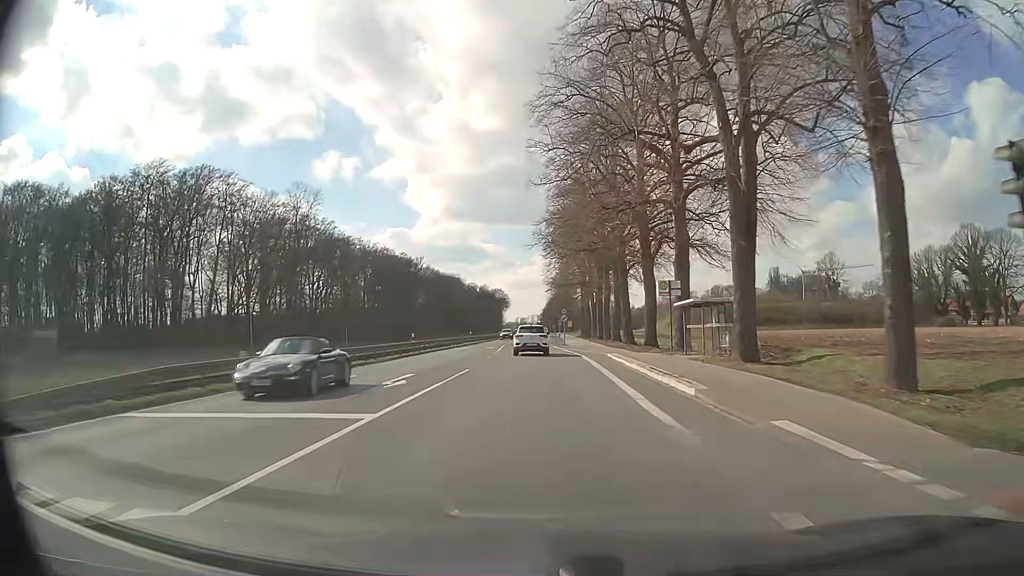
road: primary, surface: asphalt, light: Day
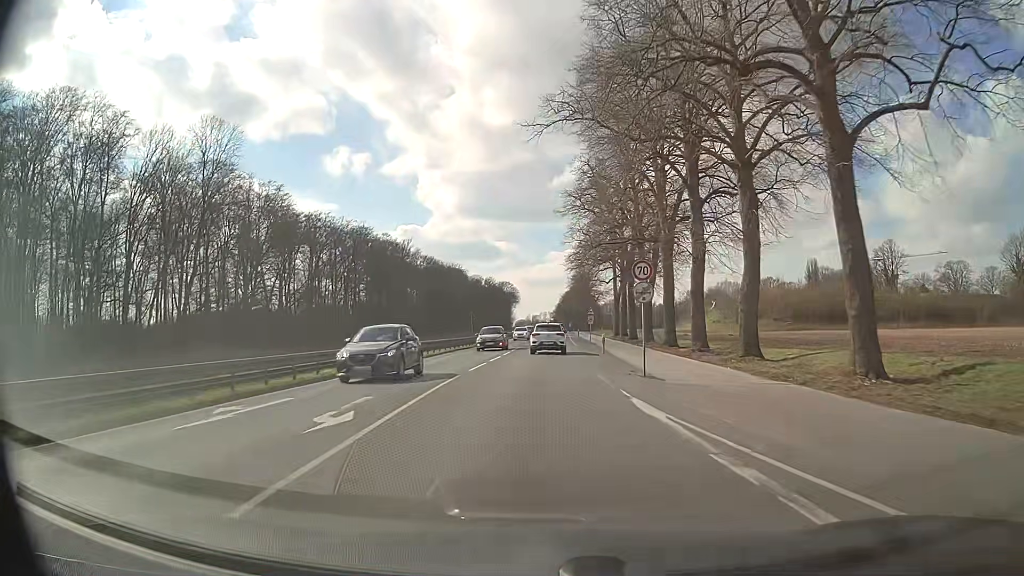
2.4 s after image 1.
(-0.6, +41.0) m; -1°
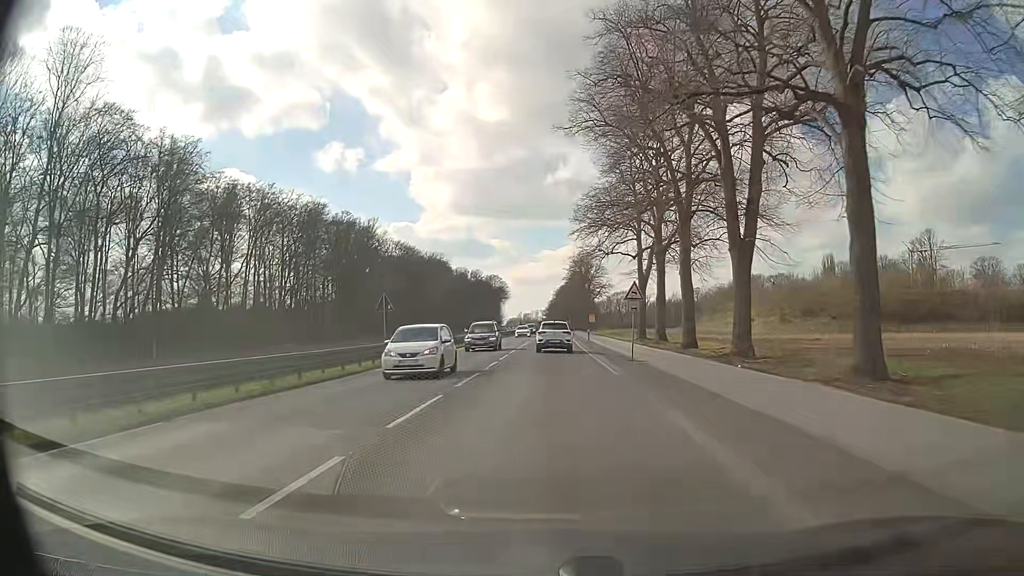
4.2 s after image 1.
(-0.1, +31.0) m; 0°
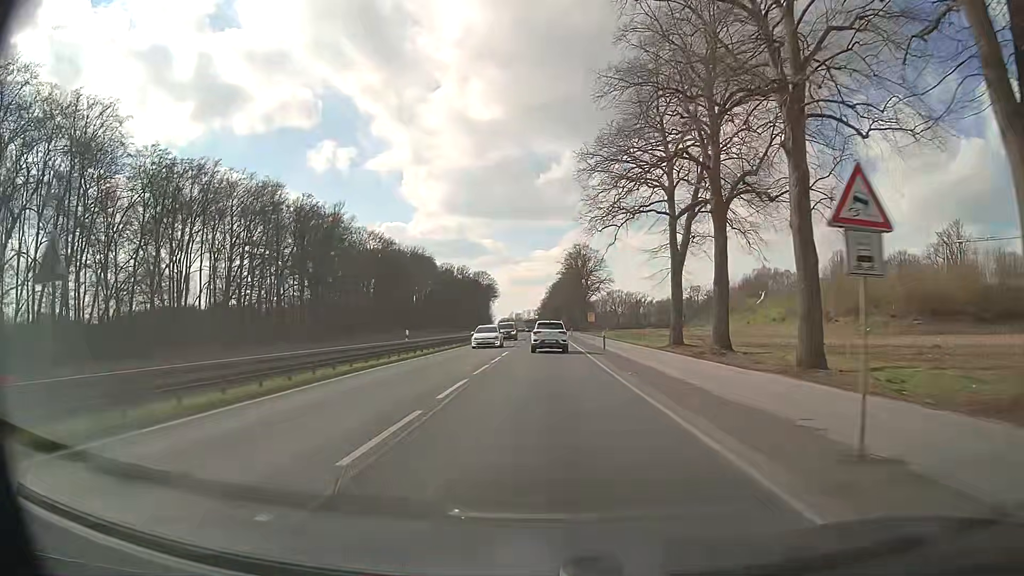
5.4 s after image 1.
(+0.2, +20.6) m; 0°
(0, +10) (0, +20) (0, +30) (+1, +40) (+1, +50) (+1, +60) (+1, +70) (+1, +80) (+2, +90) (+2, +100) m
